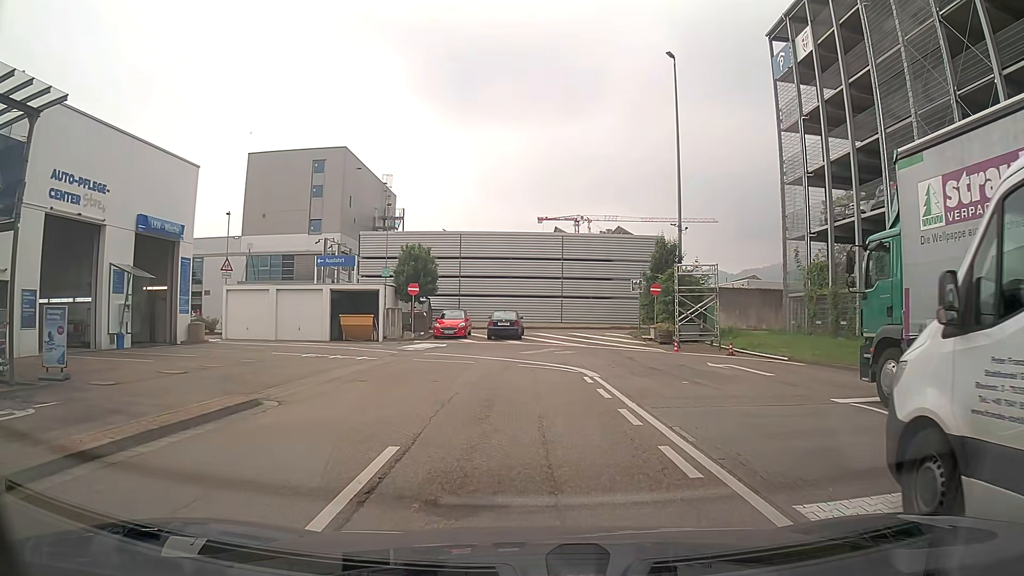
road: service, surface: asphalt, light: Day
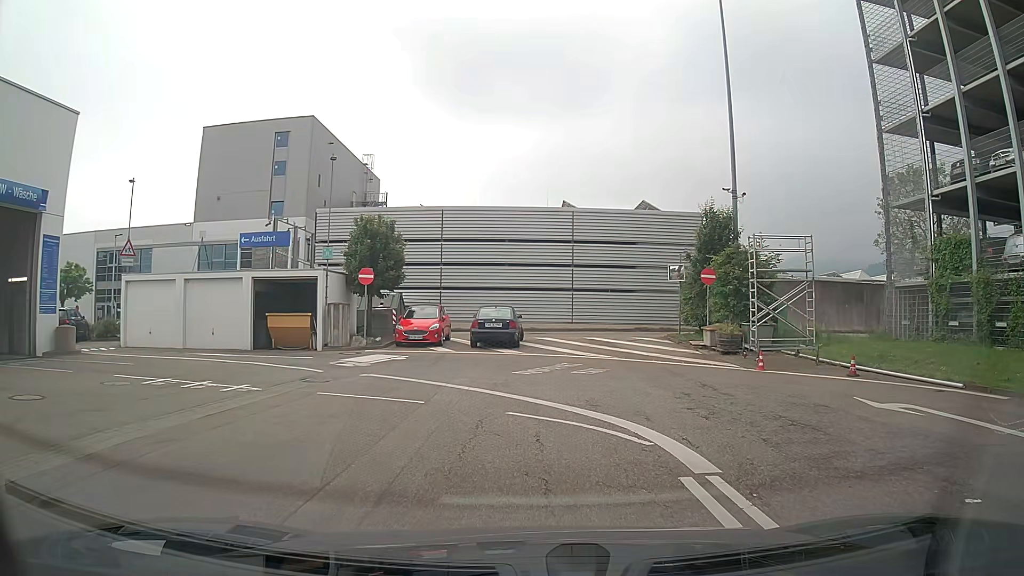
(-0.1, +10.2) m; 0°
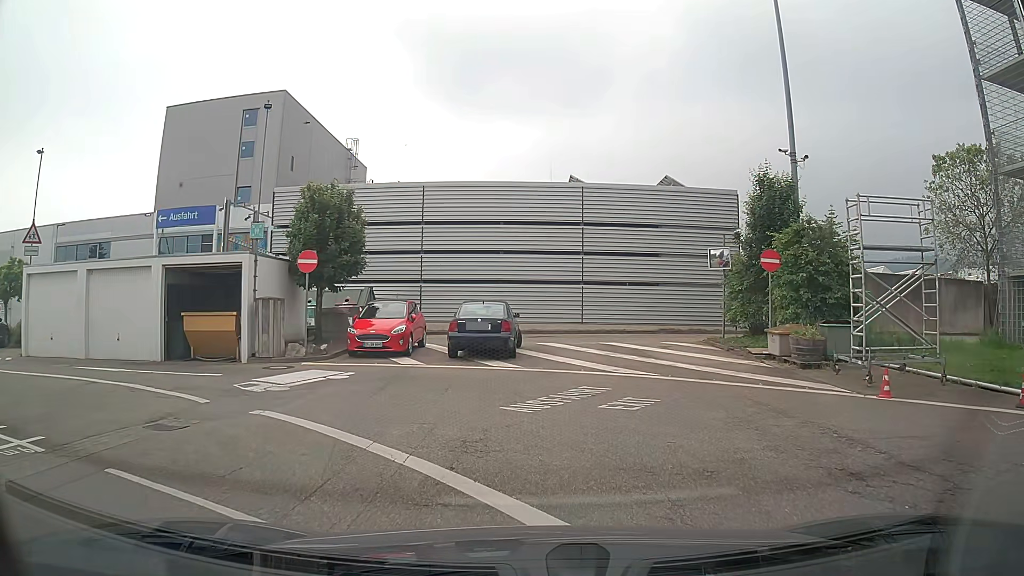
(-0.1, +6.6) m; 0°
